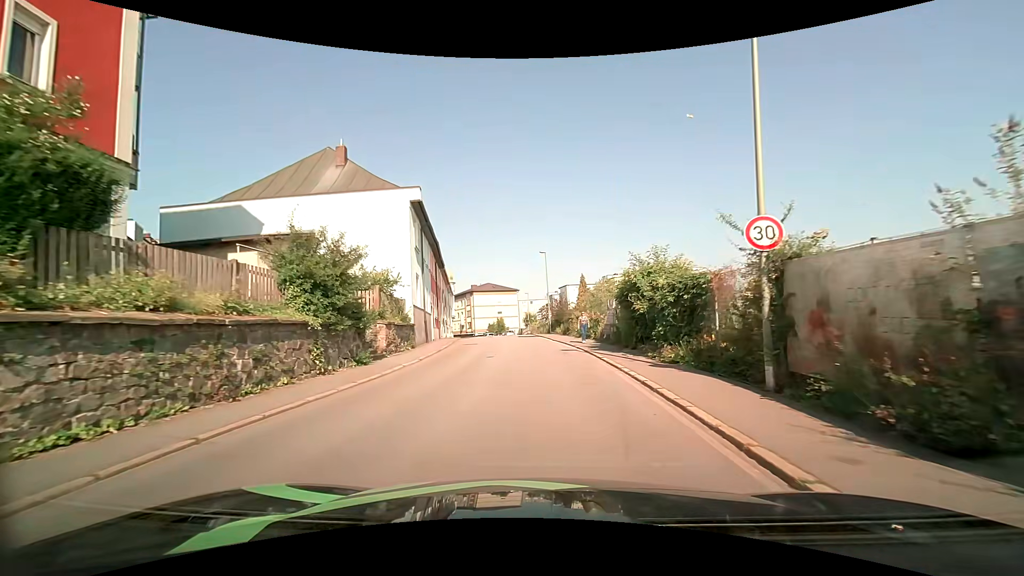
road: tertiary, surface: asphalt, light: Day
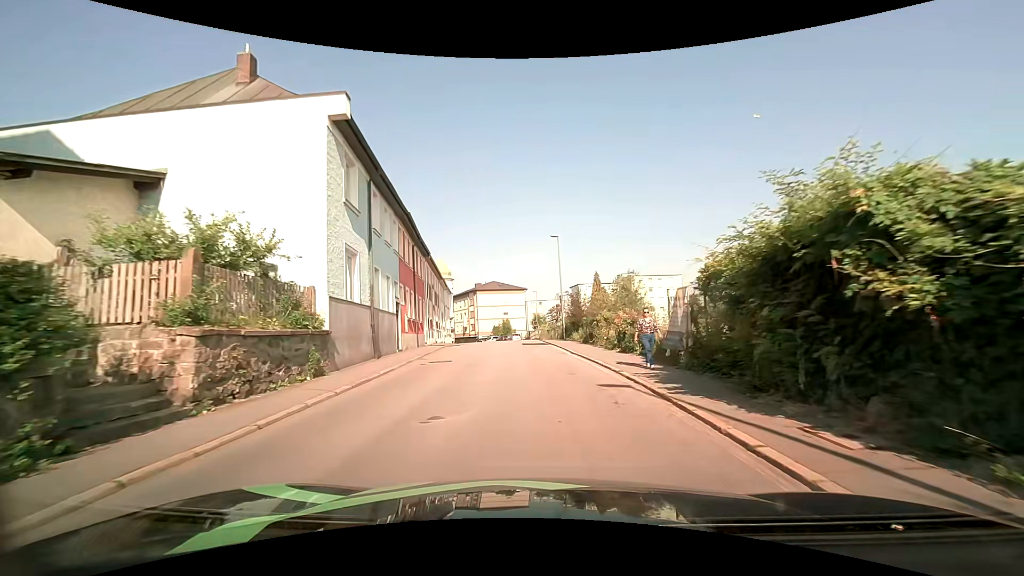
(-0.1, +10.3) m; -2°
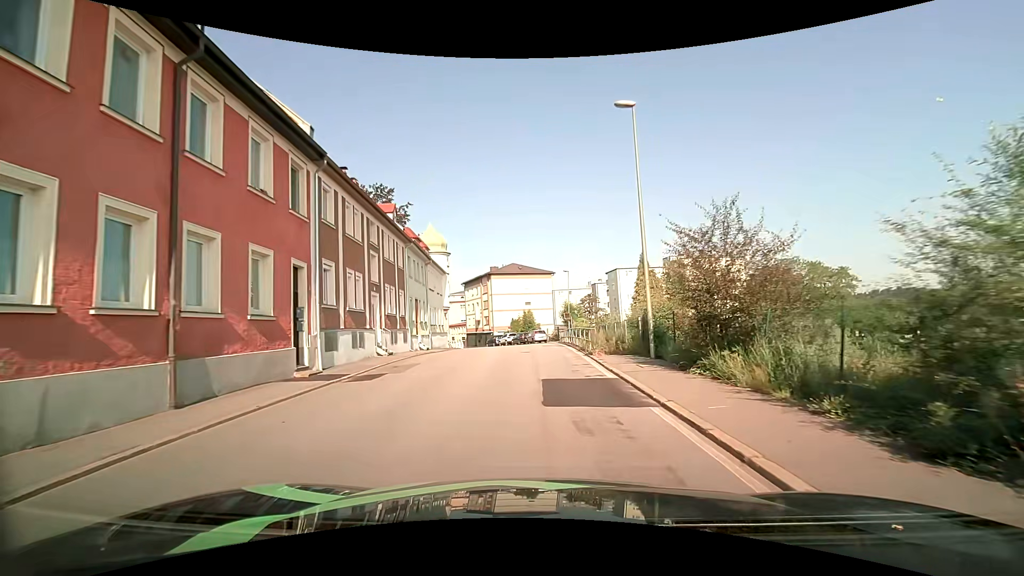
(-0.5, +22.5) m; -3°
